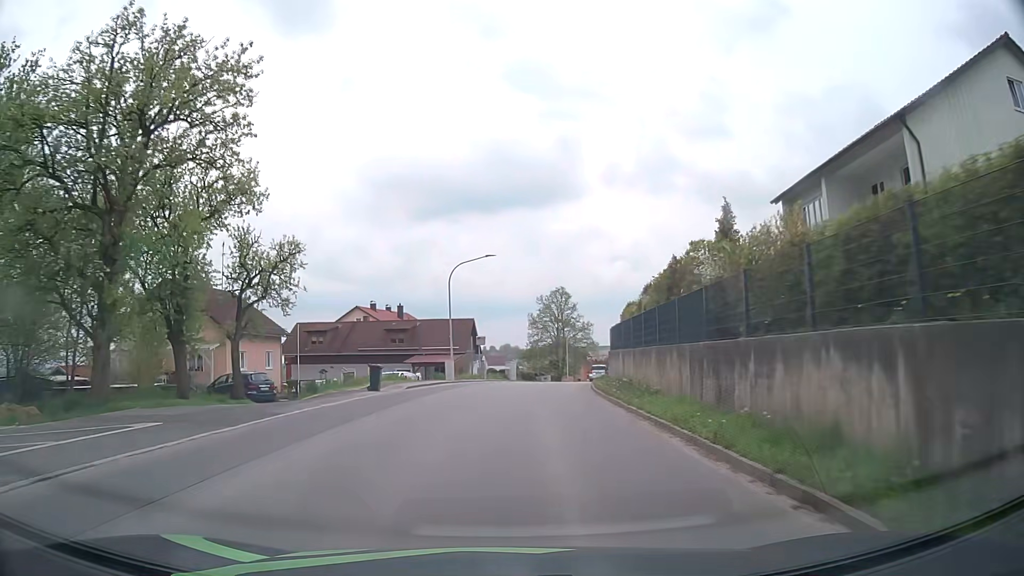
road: tertiary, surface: asphalt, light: Day
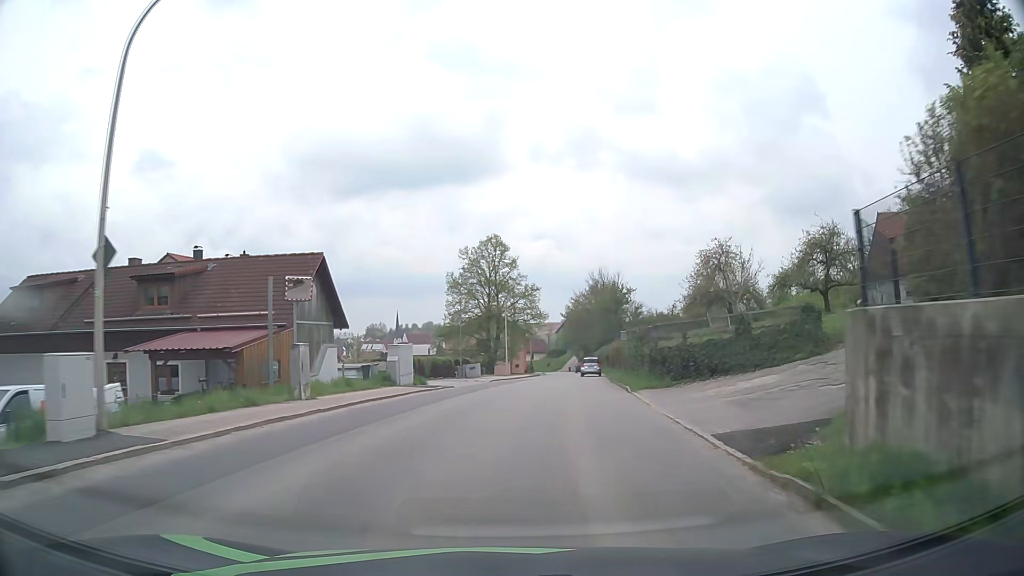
(+1.3, +31.5) m; +6°
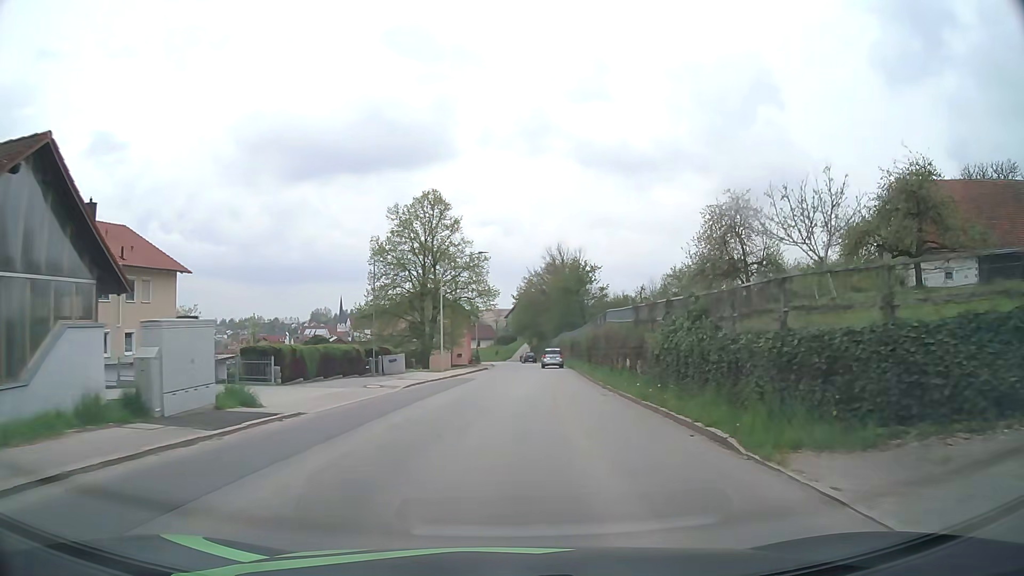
(+0.6, +15.8) m; +4°
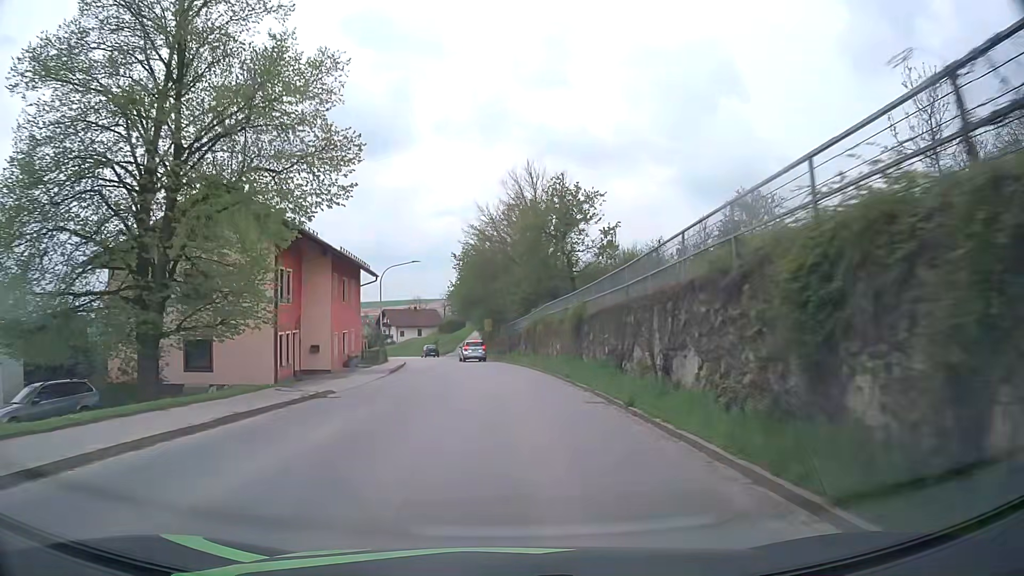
(+2.1, +39.6) m; +4°
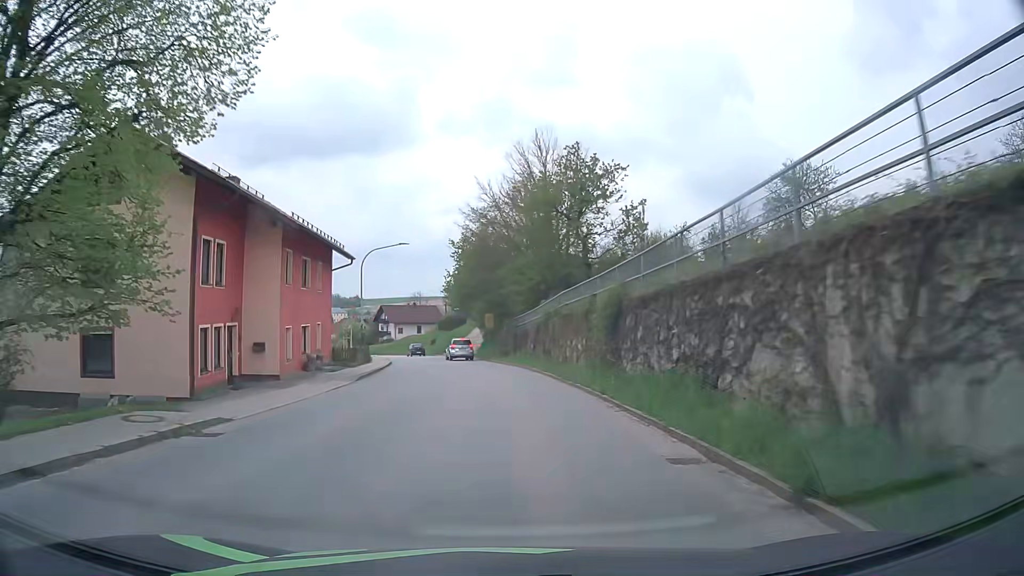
(0.0, +7.8) m; 0°
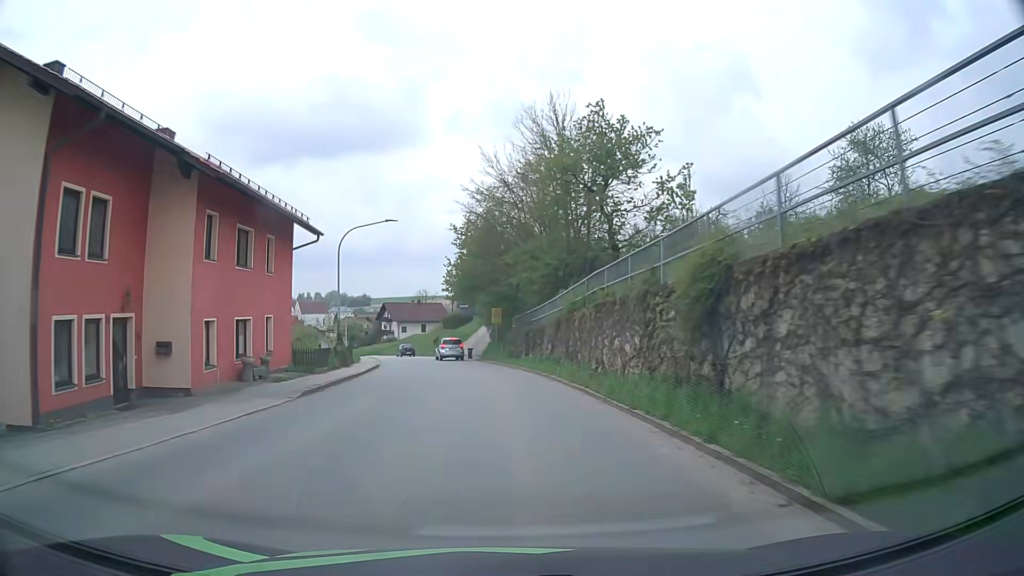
(-0.1, +7.7) m; -1°
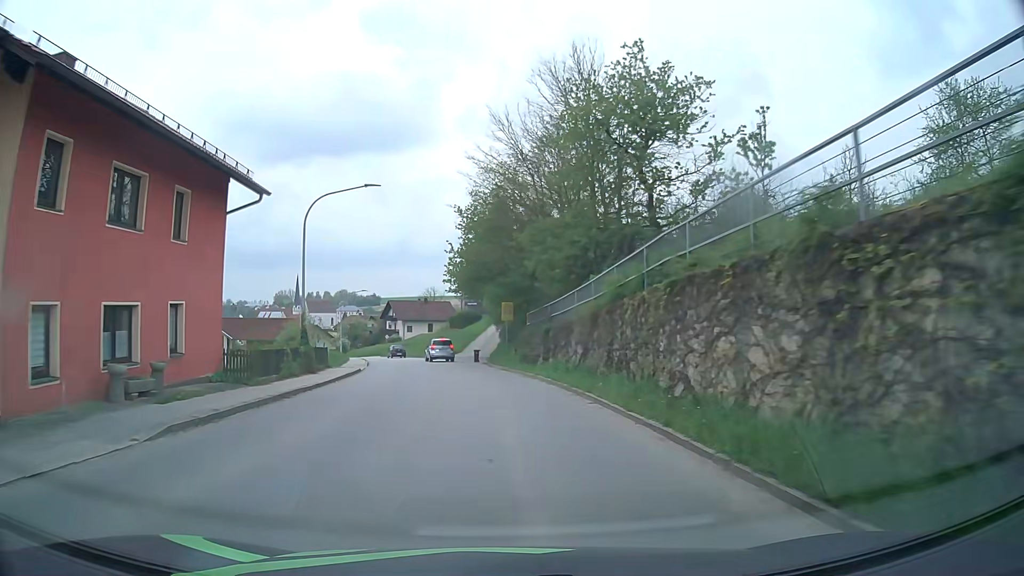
(-0.1, +7.7) m; -1°
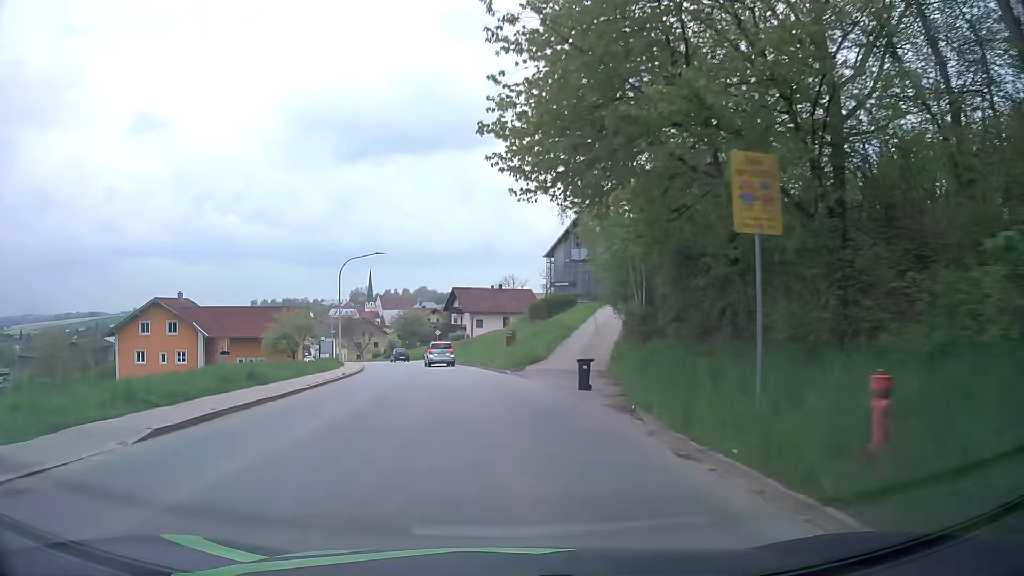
(-1.8, +30.4) m; -7°
(0, +10) (-1, +20) (-2, +30) (-4, +40) (-6, +50) (-8, +59) (-11, +69) (-14, +78) (-17, +88) (-21, +97) m
